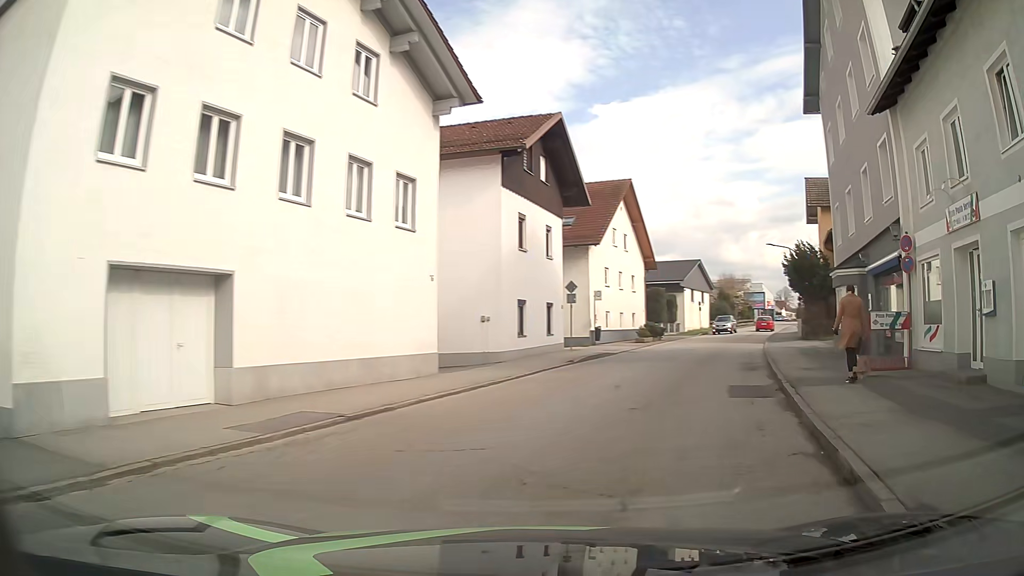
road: unclassified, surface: asphalt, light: Day
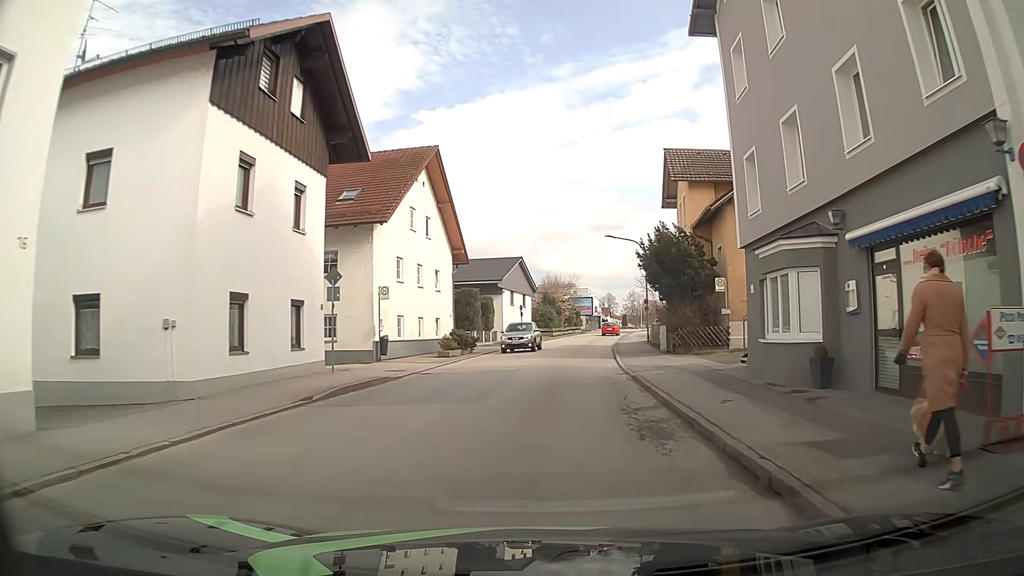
(+1.7, +10.1) m; +16°
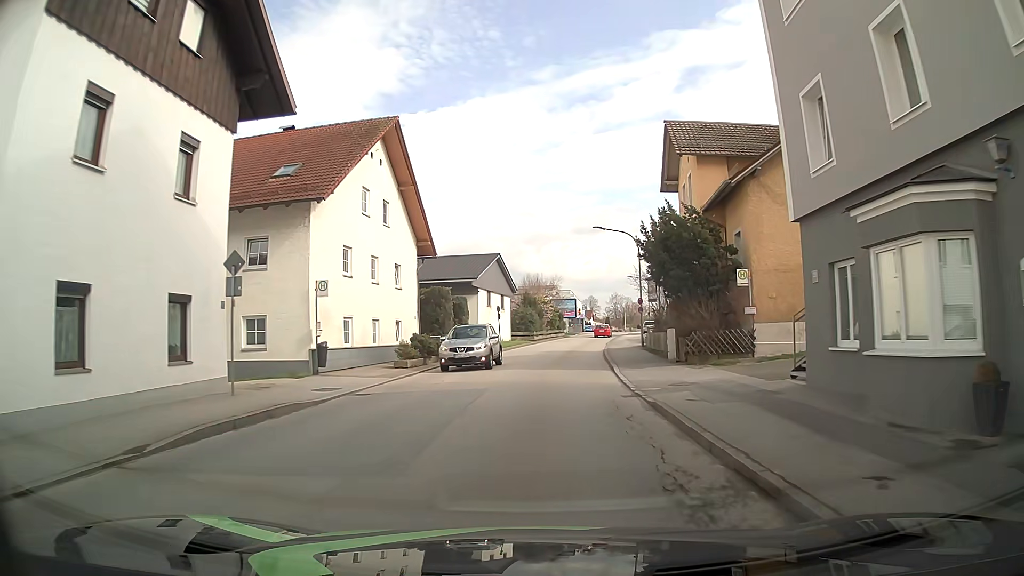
(+0.1, +5.7) m; 0°
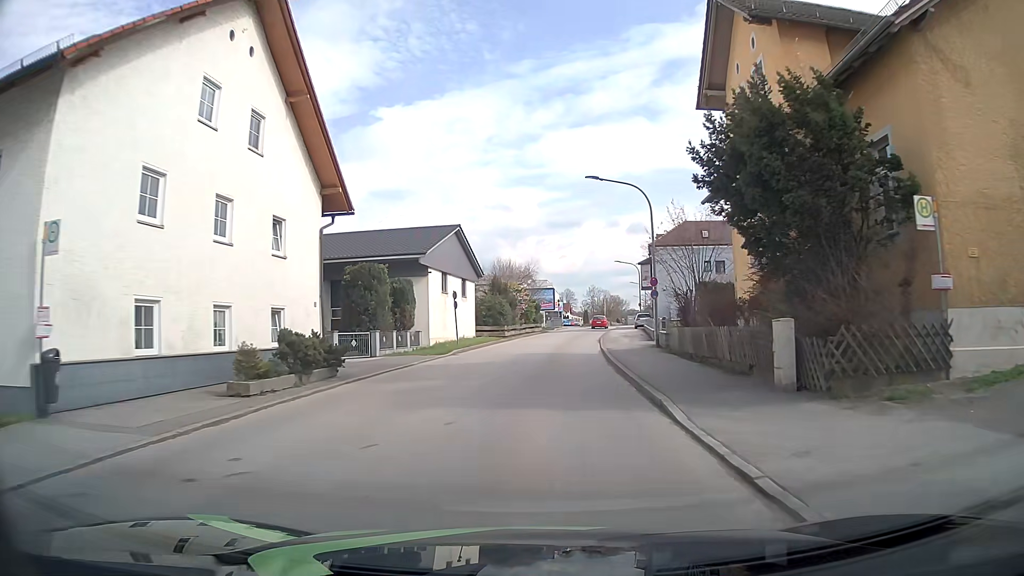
(+0.3, +12.5) m; +2°
